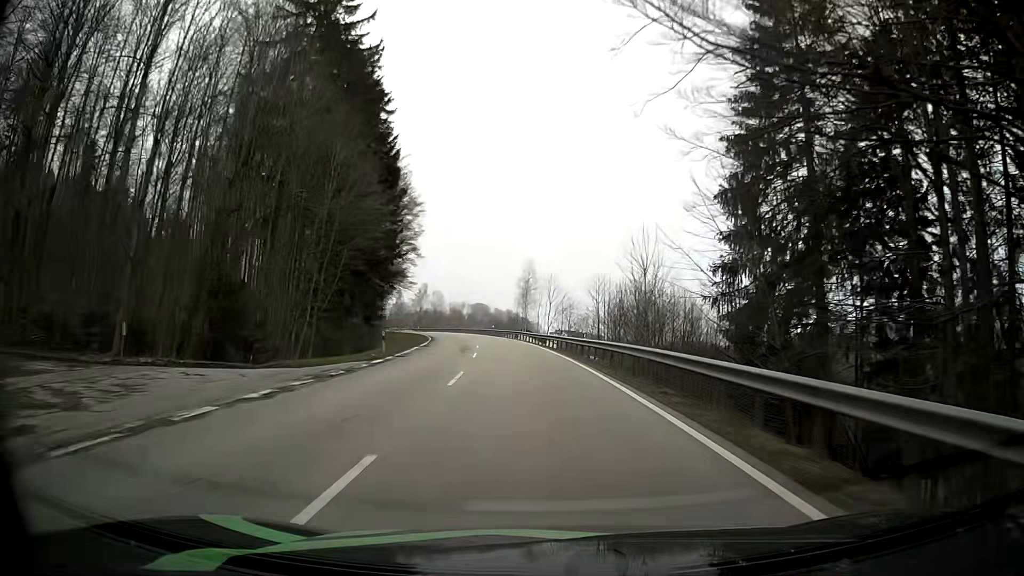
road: secondary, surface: asphalt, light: Day
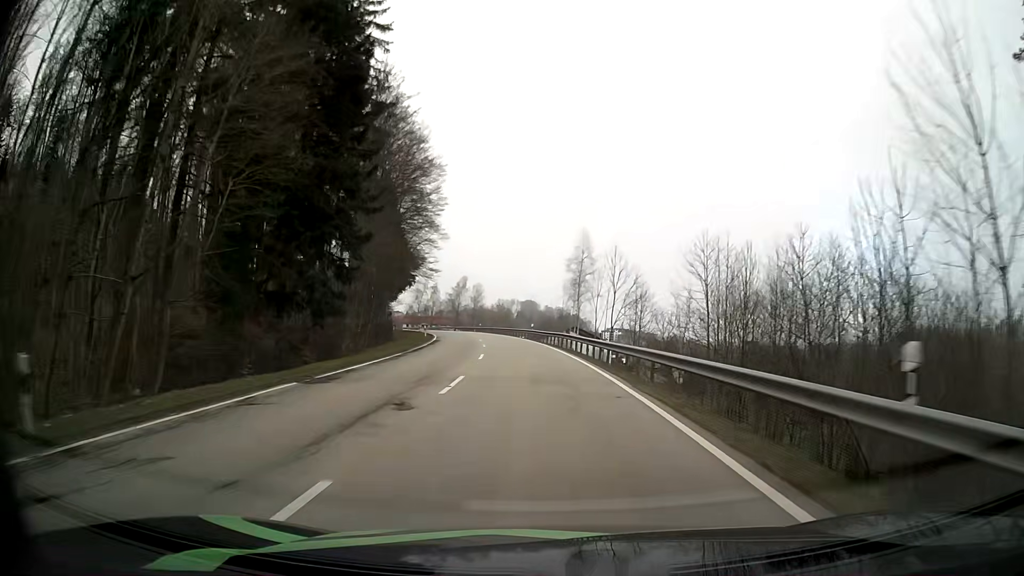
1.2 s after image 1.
(-1.1, +25.8) m; -5°
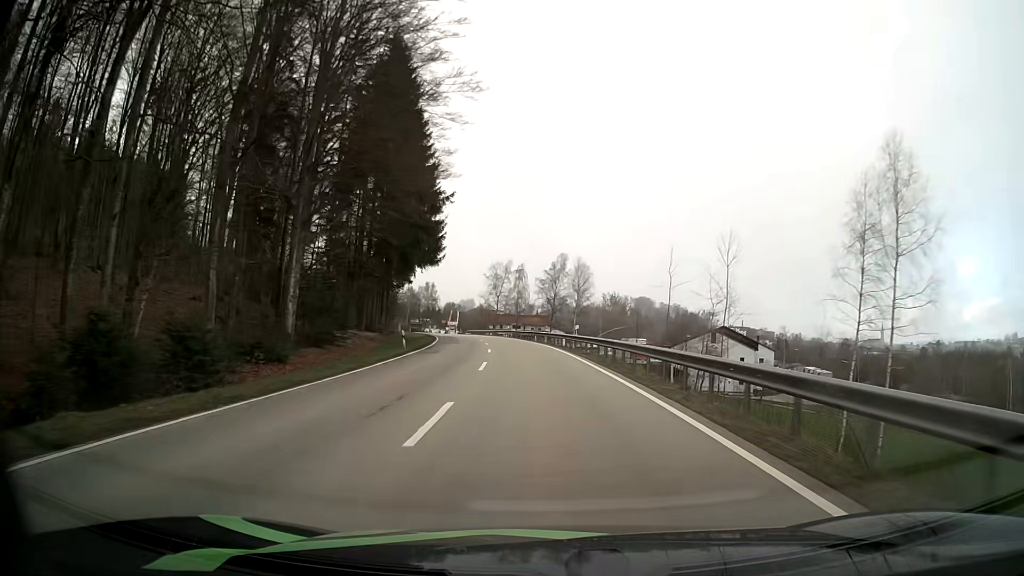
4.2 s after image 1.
(-5.4, +64.9) m; -9°
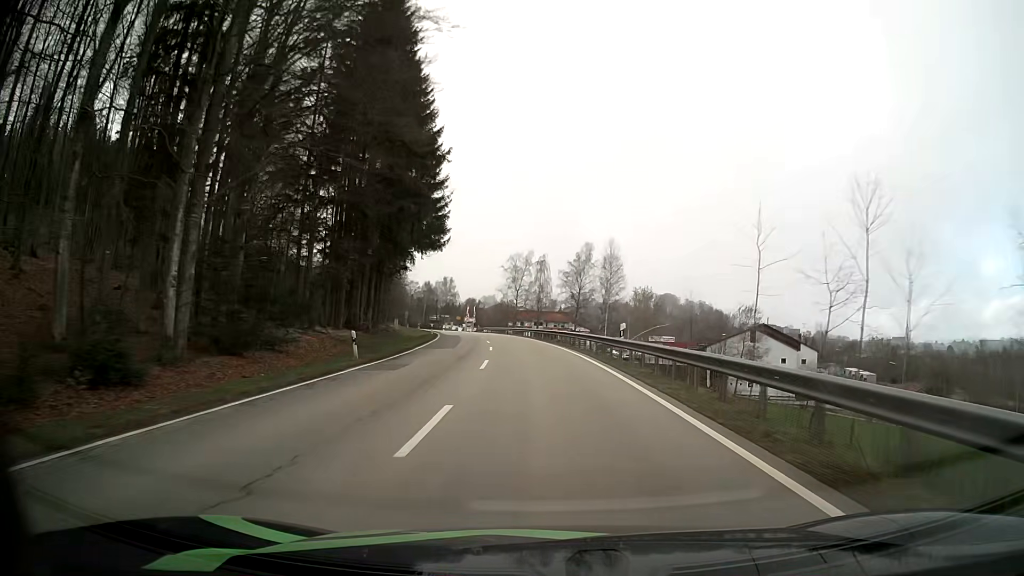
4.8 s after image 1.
(-0.2, +12.8) m; -2°
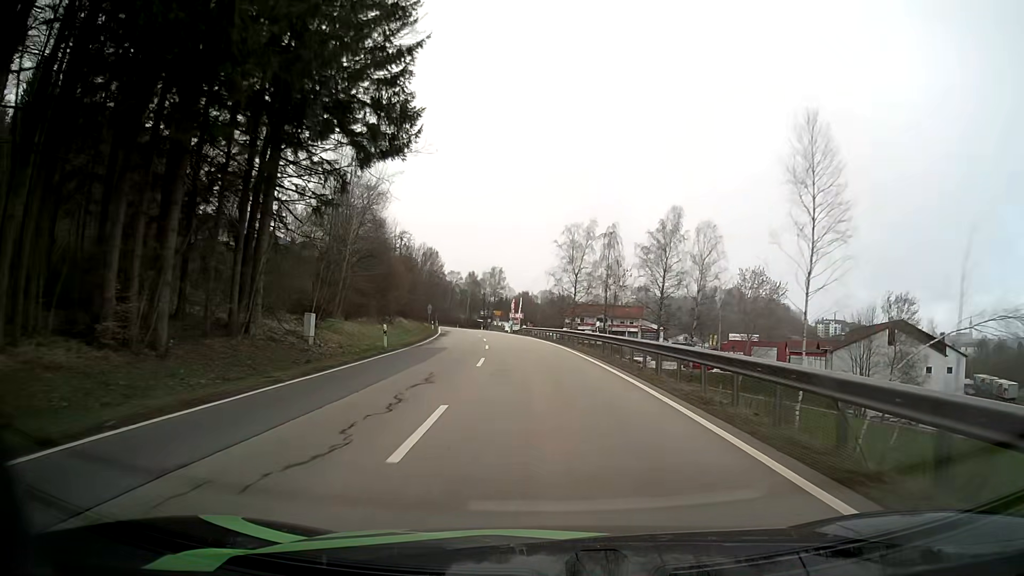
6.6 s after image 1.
(-1.7, +36.0) m; -5°
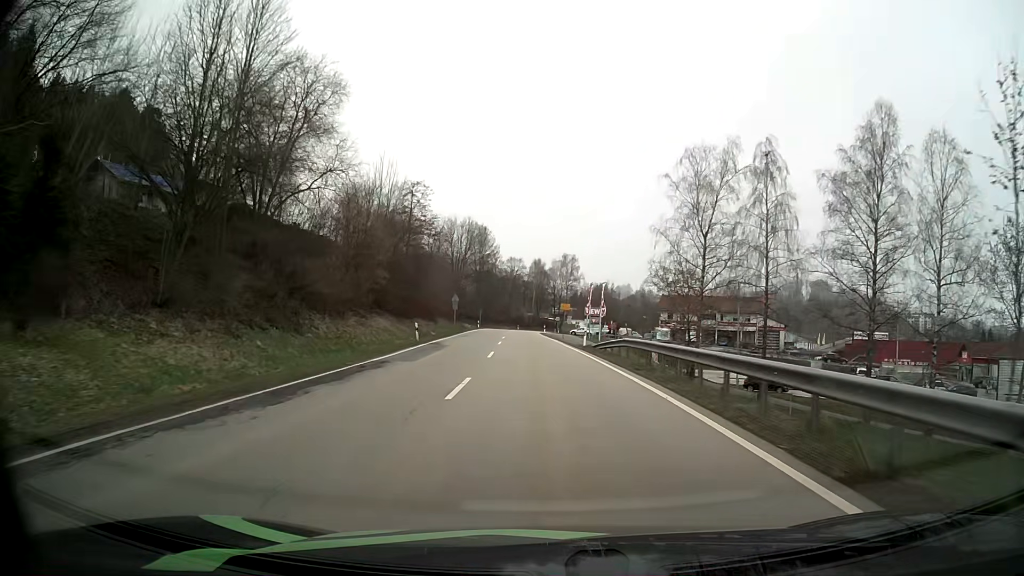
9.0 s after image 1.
(-2.7, +42.7) m; -7°
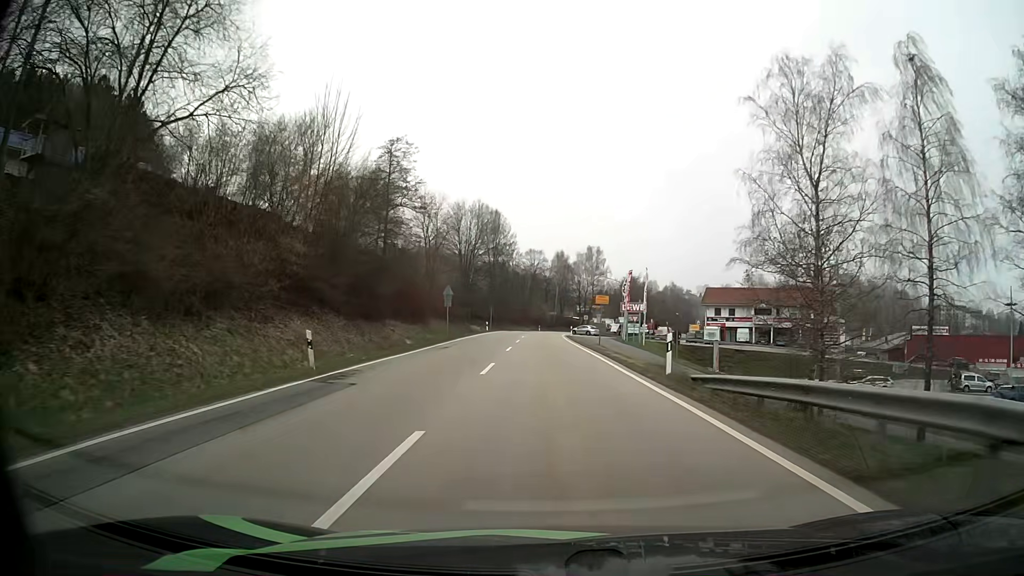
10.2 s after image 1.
(-0.5, +19.3) m; -2°
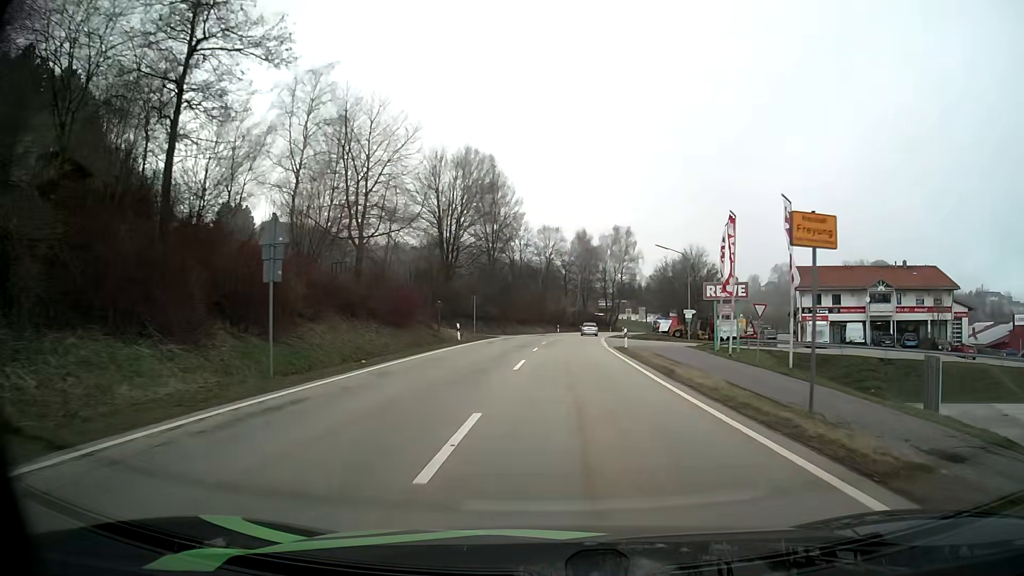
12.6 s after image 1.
(-0.8, +34.6) m; -2°
(0, +10) (0, +20) (0, +30) (+1, +40) (+2, +50) (+3, +60) (+4, +70) (+5, +80) (+7, +90) (+8, +99) m
